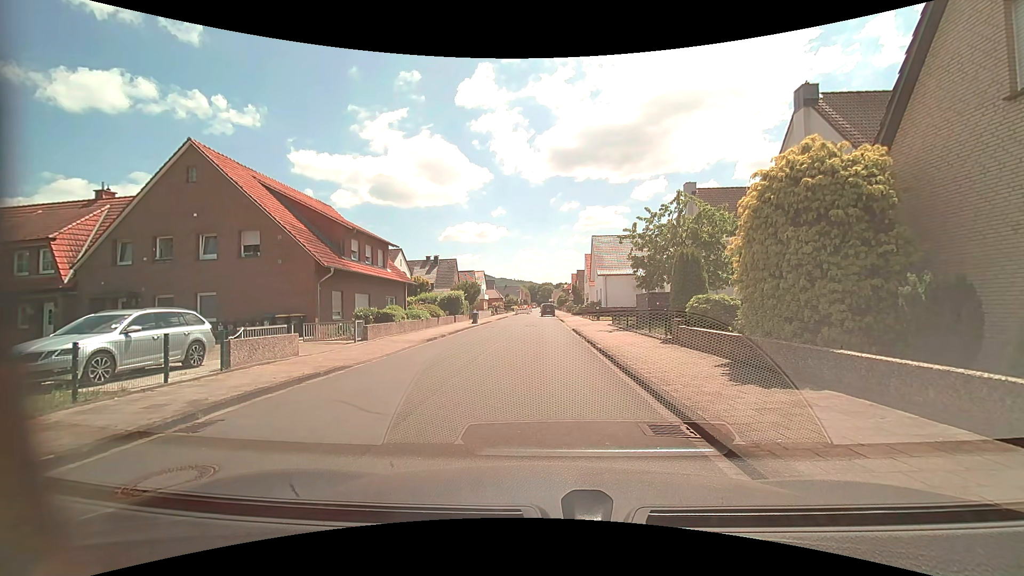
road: residential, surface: asphalt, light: Day
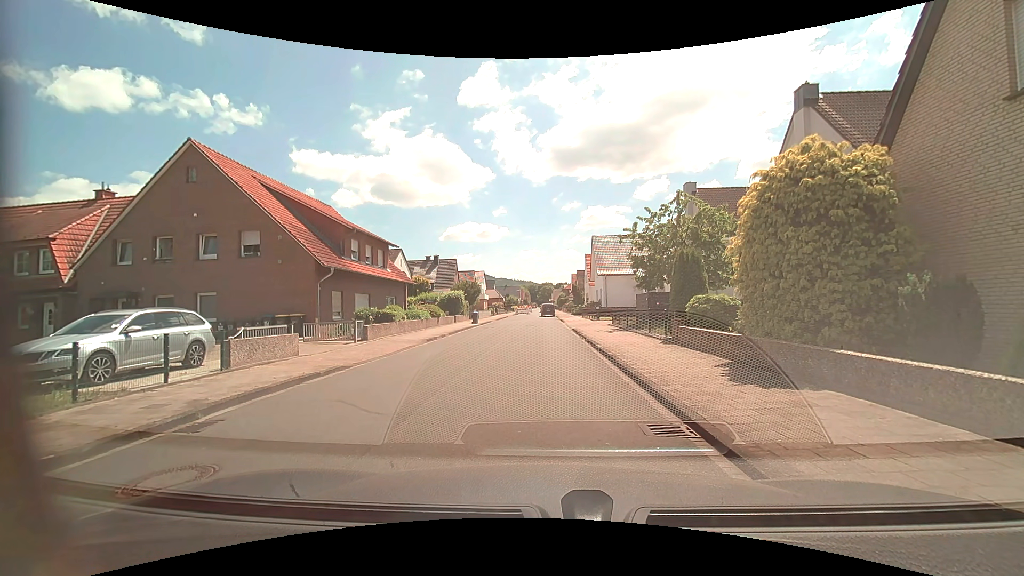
(0.0, 0.0) m; 0°
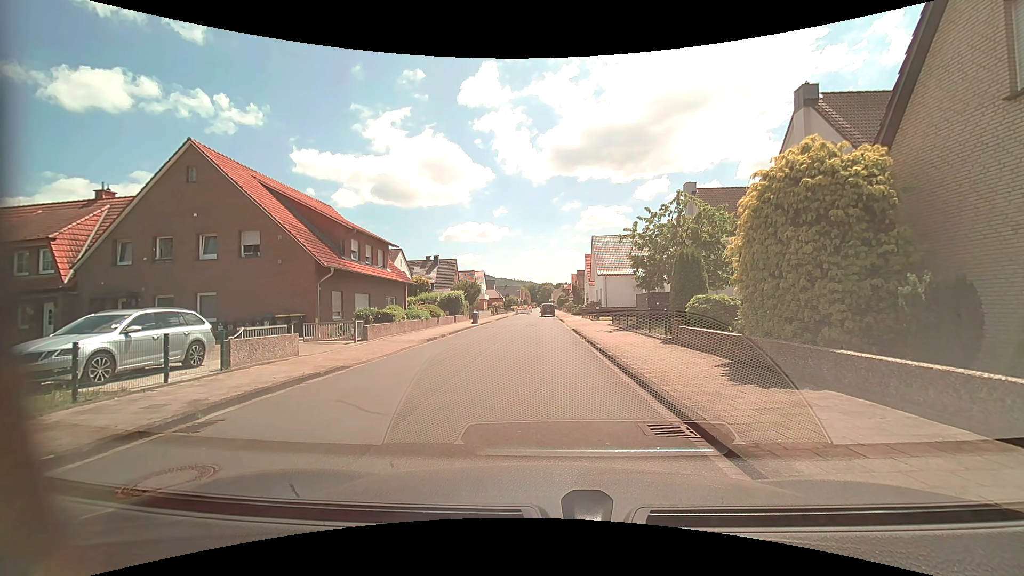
(0.0, 0.0) m; 0°
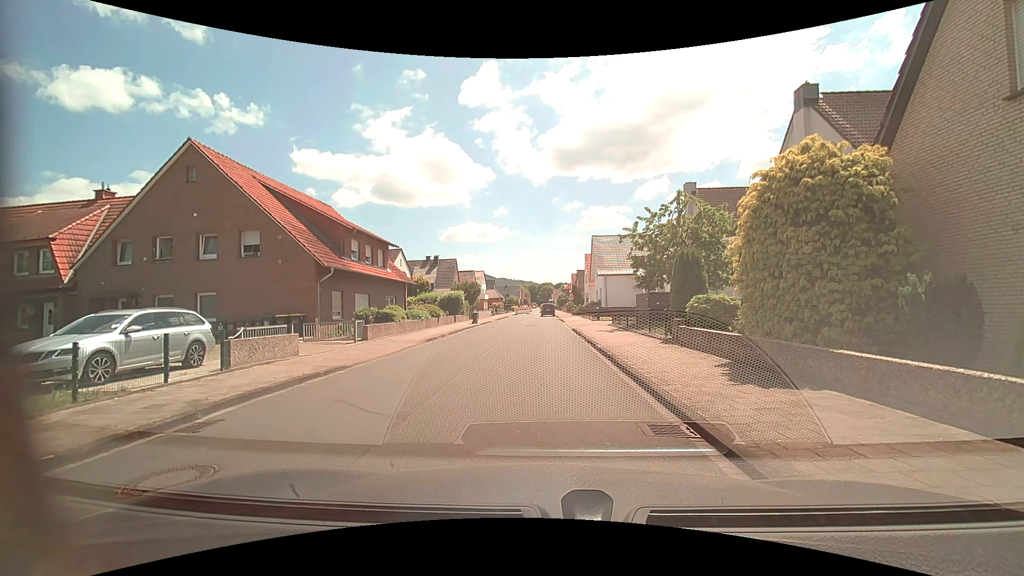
(0.0, 0.0) m; 0°
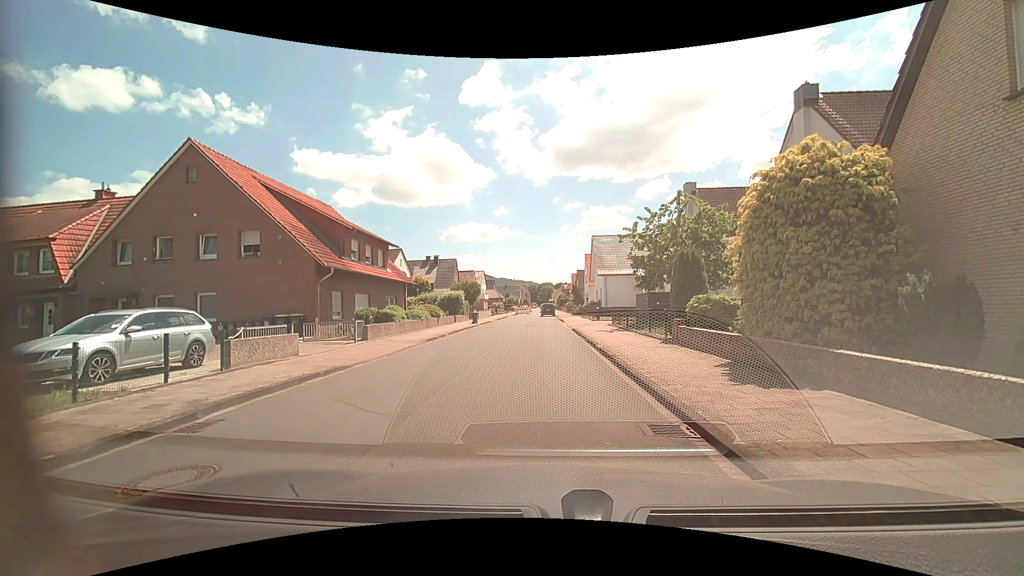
(0.0, 0.0) m; 0°
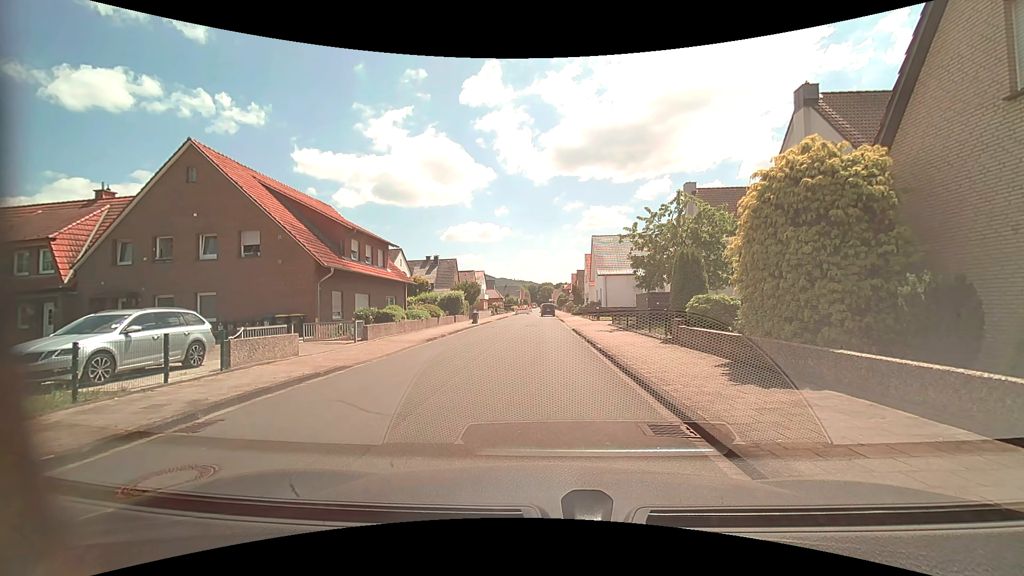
(0.0, 0.0) m; 0°
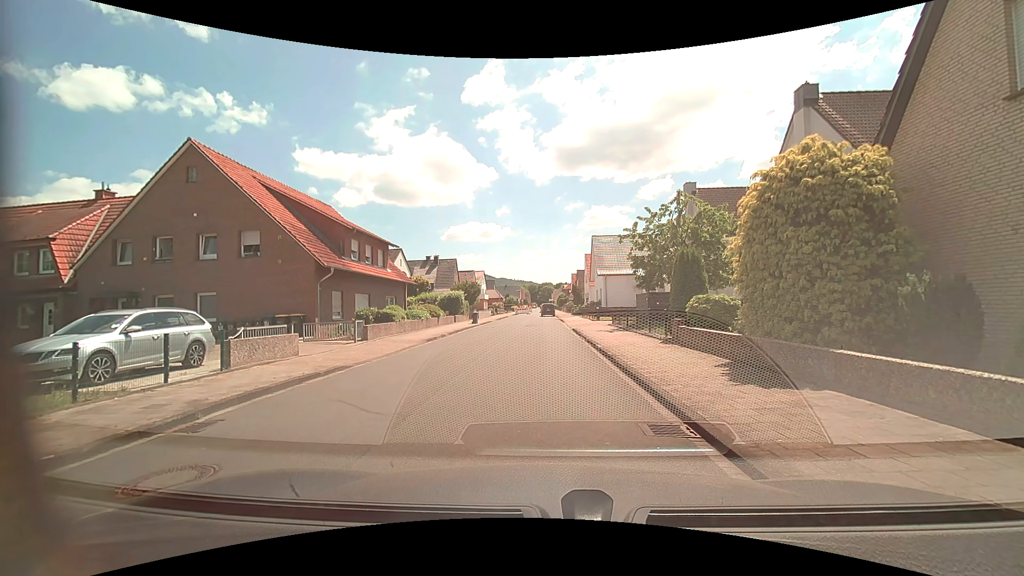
(0.0, 0.0) m; 0°
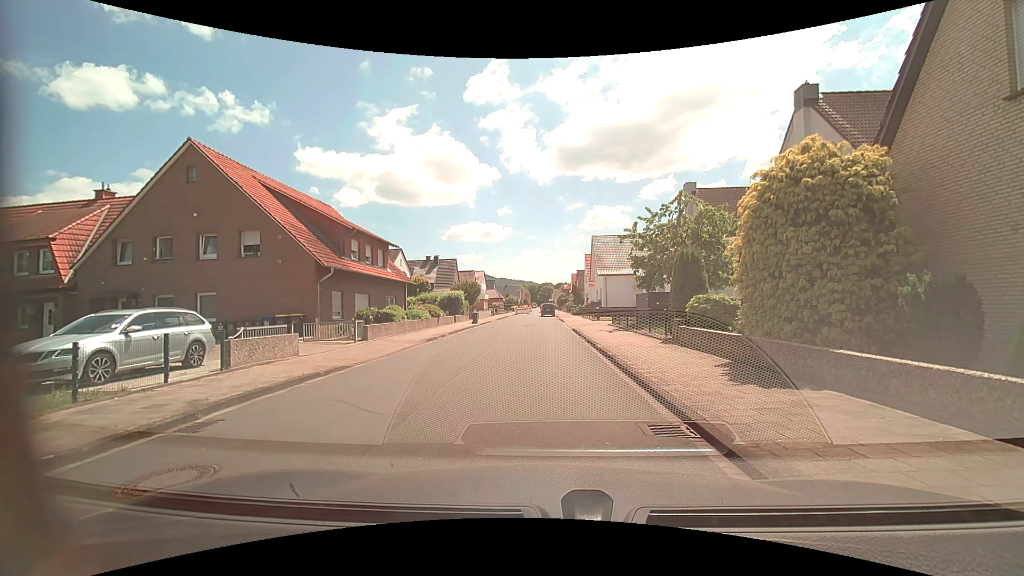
(0.0, 0.0) m; 0°
(0, +10) (0, +20) (-1, +30) (-1, +40) (-2, +50) (-3, +60) (-3, +70) (-2, +80) (-2, +90) (-4, +99) m
